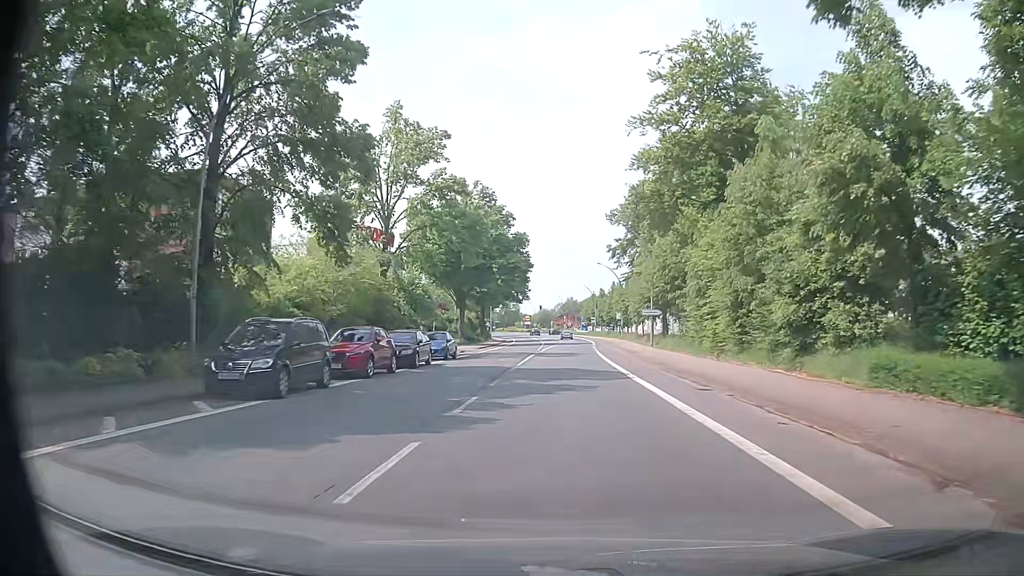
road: primary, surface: asphalt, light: Day
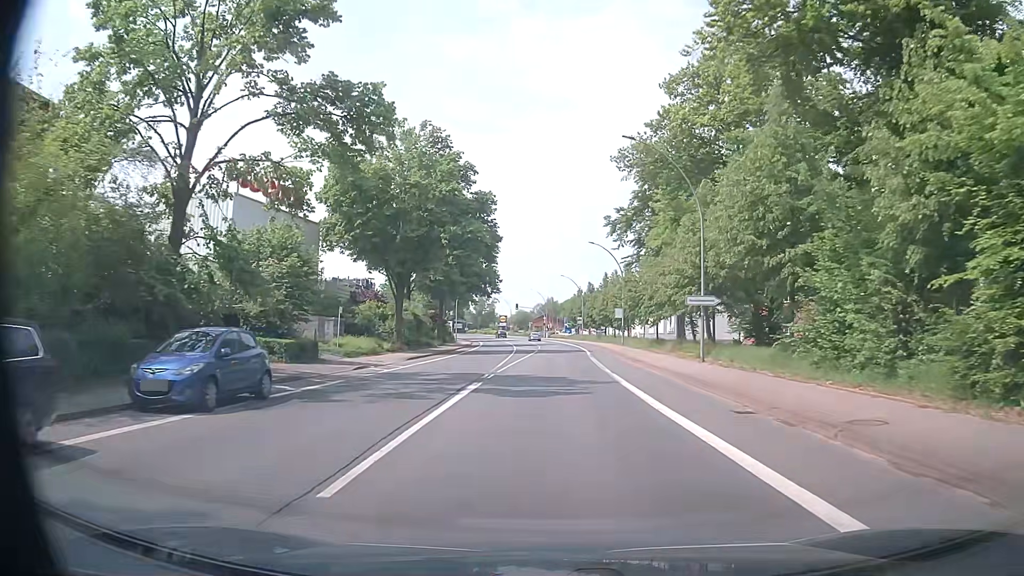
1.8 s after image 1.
(+0.6, +22.9) m; +2°
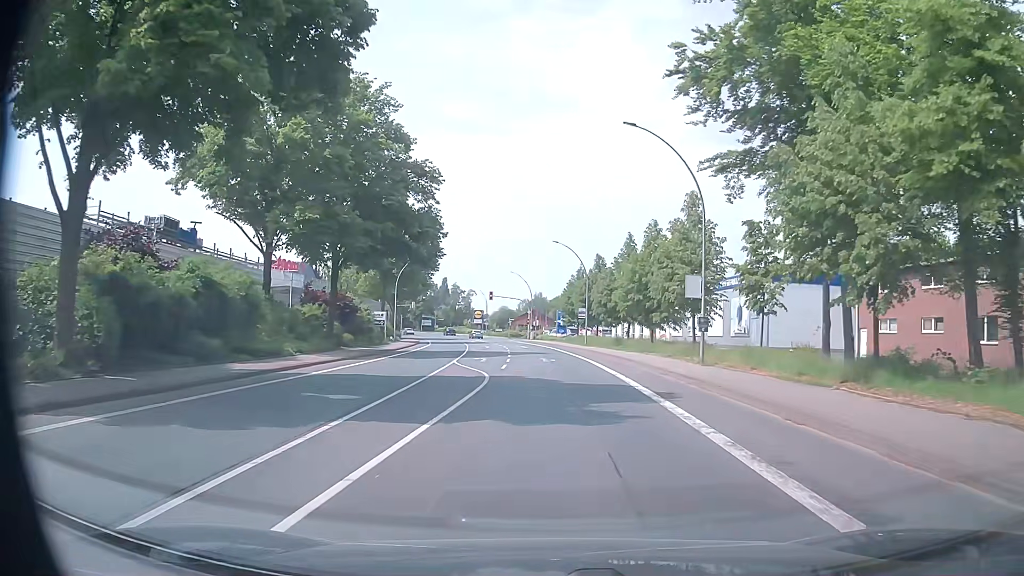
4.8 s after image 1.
(+0.7, +38.2) m; +2°
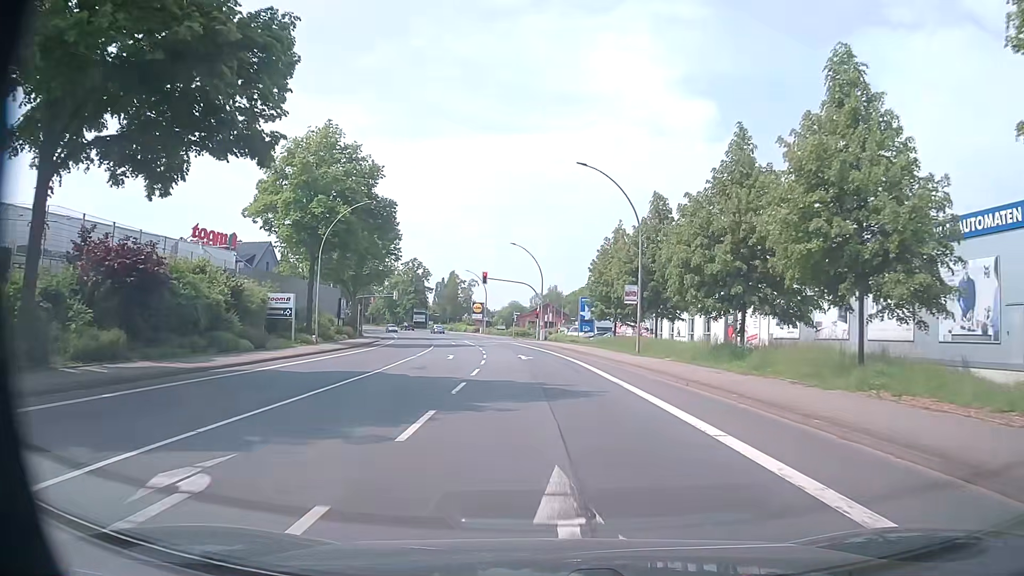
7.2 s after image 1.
(-0.2, +29.9) m; -1°
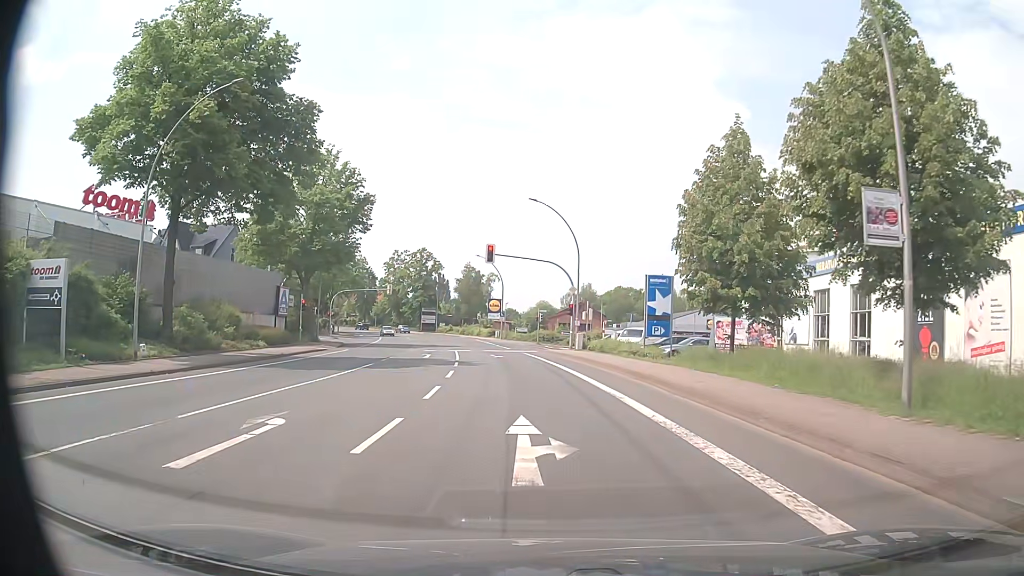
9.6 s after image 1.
(-0.6, +24.6) m; -3°
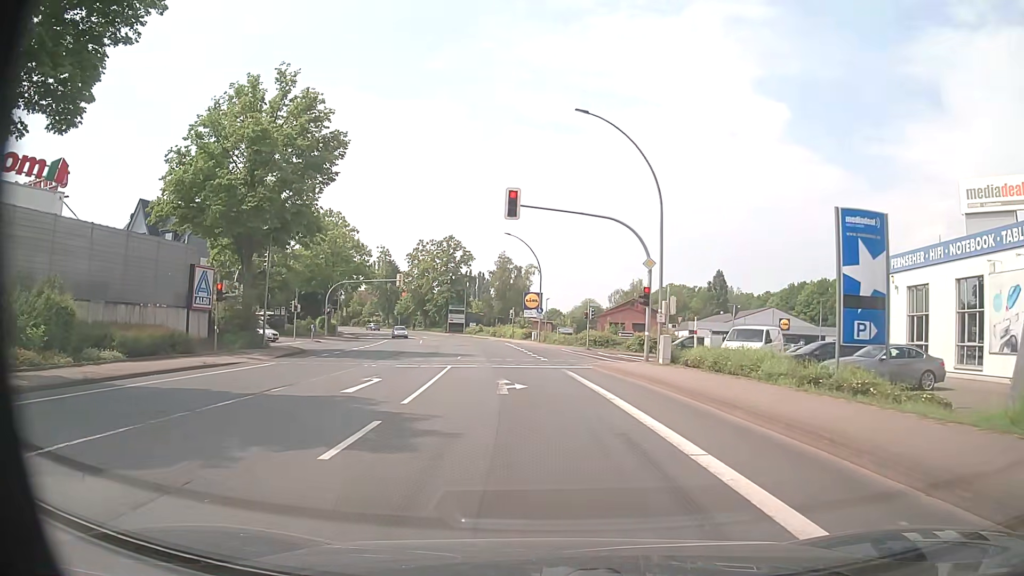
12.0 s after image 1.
(-0.5, +18.3) m; -4°
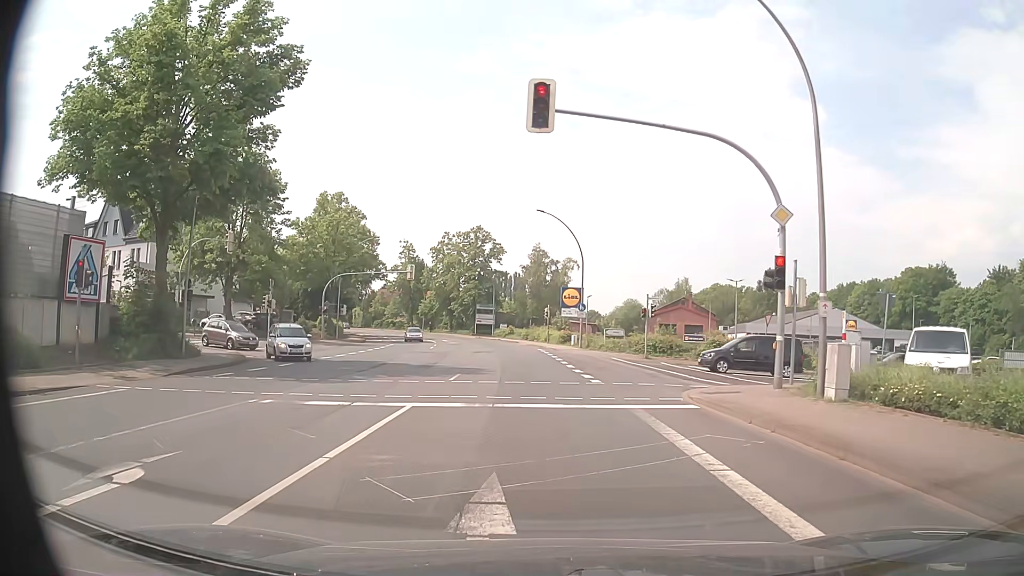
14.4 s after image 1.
(-0.3, +12.5) m; -2°
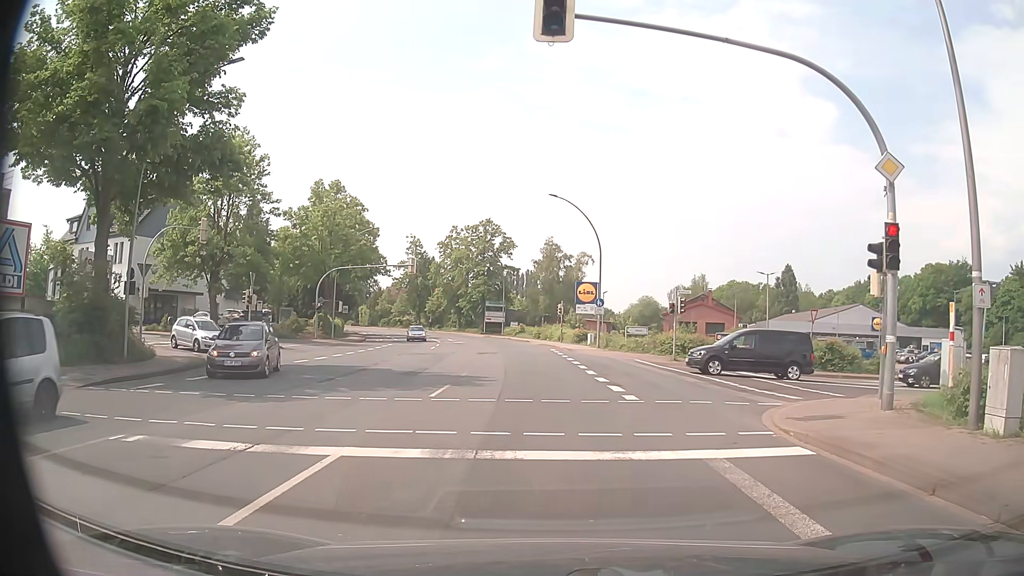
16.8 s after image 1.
(-0.1, +4.6) m; 0°
(0, +10) (-1, +20) (-1, +30) (-2, +40) (-3, +50) (-5, +60) (-8, +69) (-10, +79) (-14, +88) (-18, +98) m
